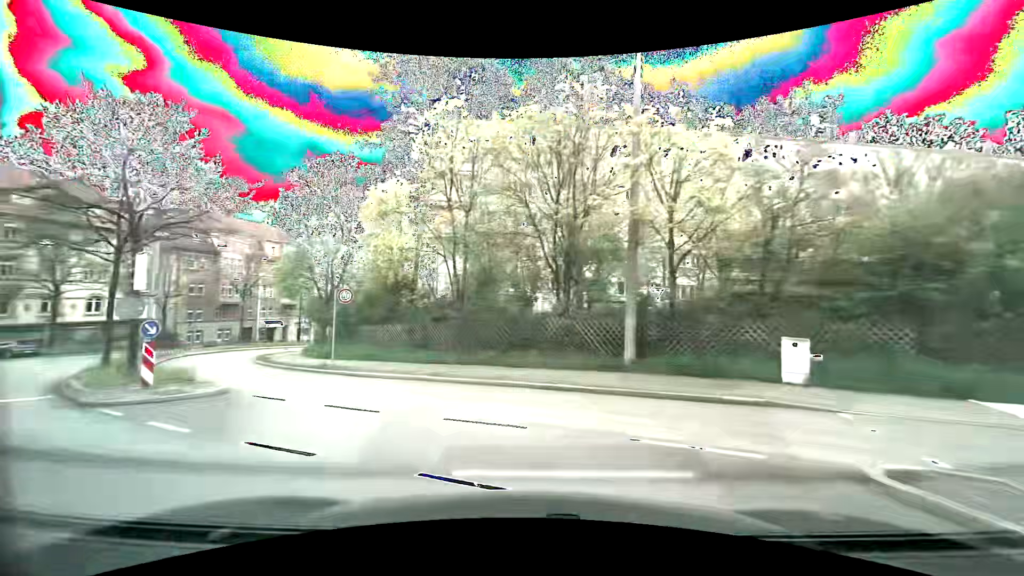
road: secondary_link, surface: asphalt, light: Day
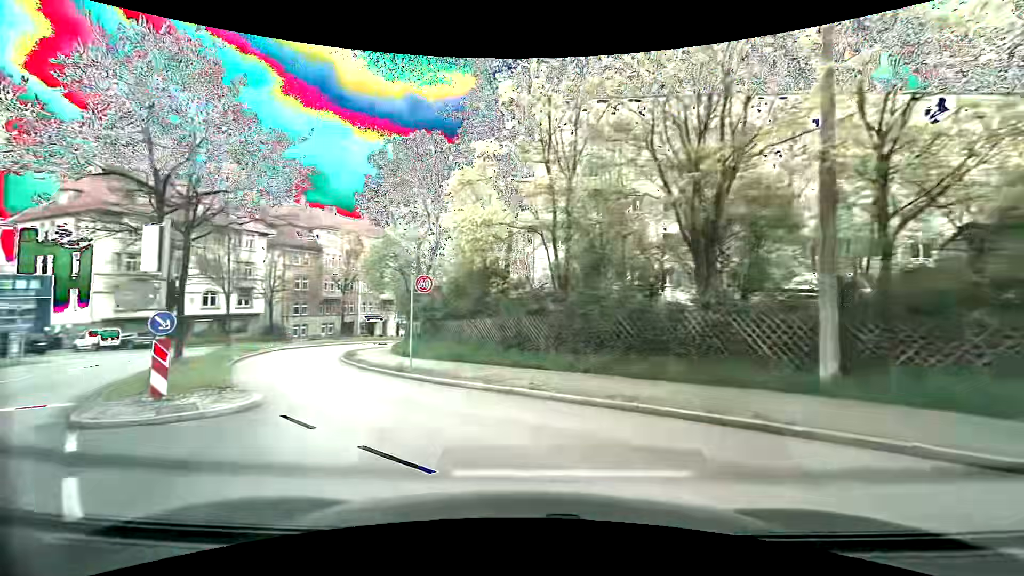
(-0.4, +4.2) m; -10°
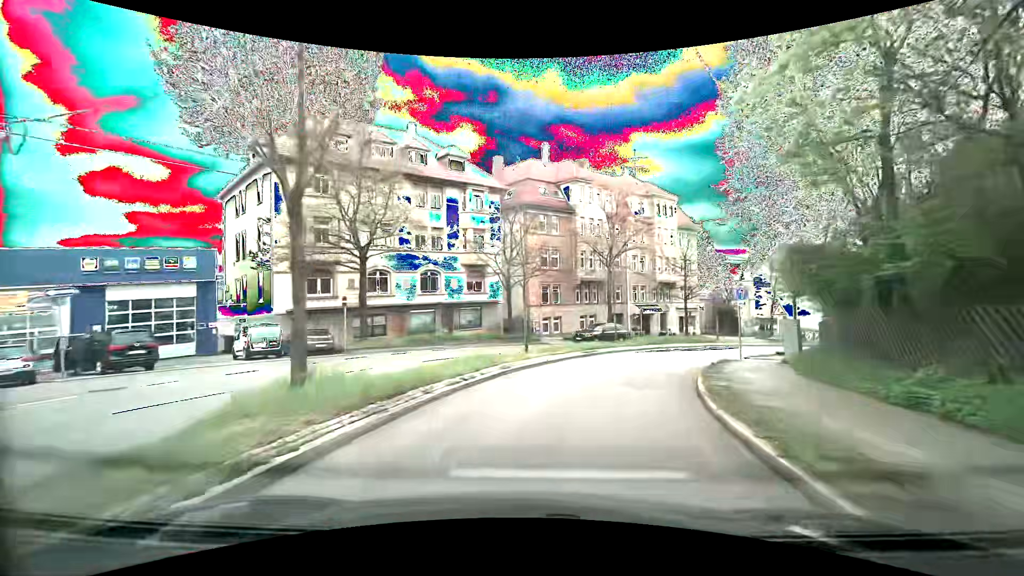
(-9.4, +22.7) m; -28°
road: secondary
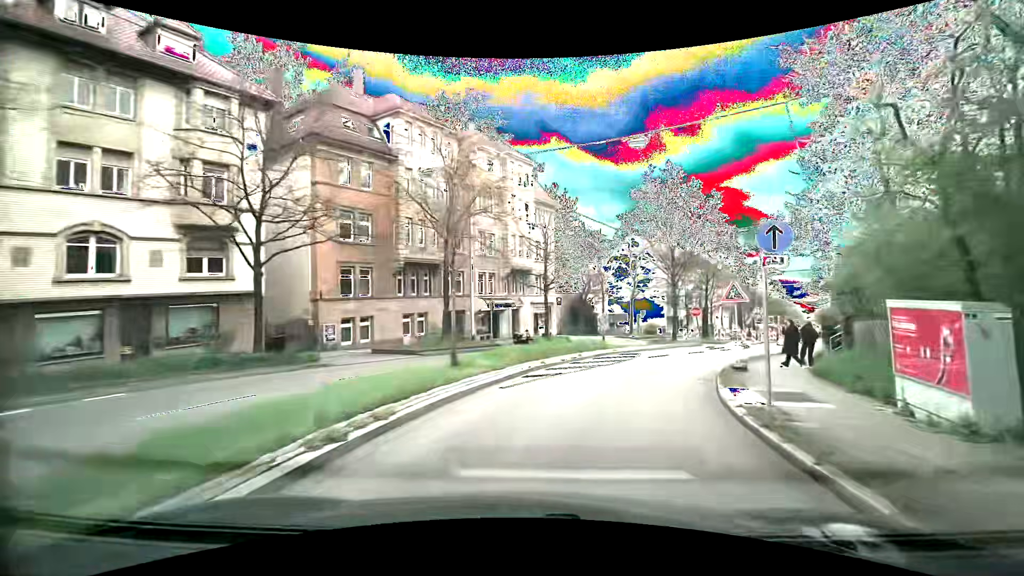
(+2.3, +15.4) m; +18°
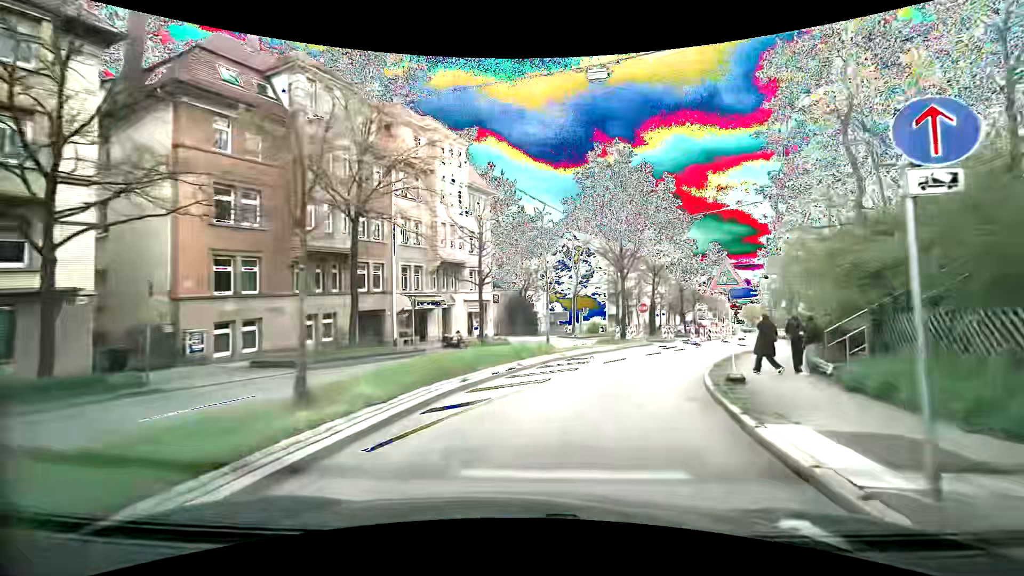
(+0.4, +5.1) m; +8°
(+1, +10) (+4, +19) (+9, +28) (+14, +37) (+18, +46) (+22, +55) (+26, +64) (+30, +73) (+34, +83) (+39, +92) m
